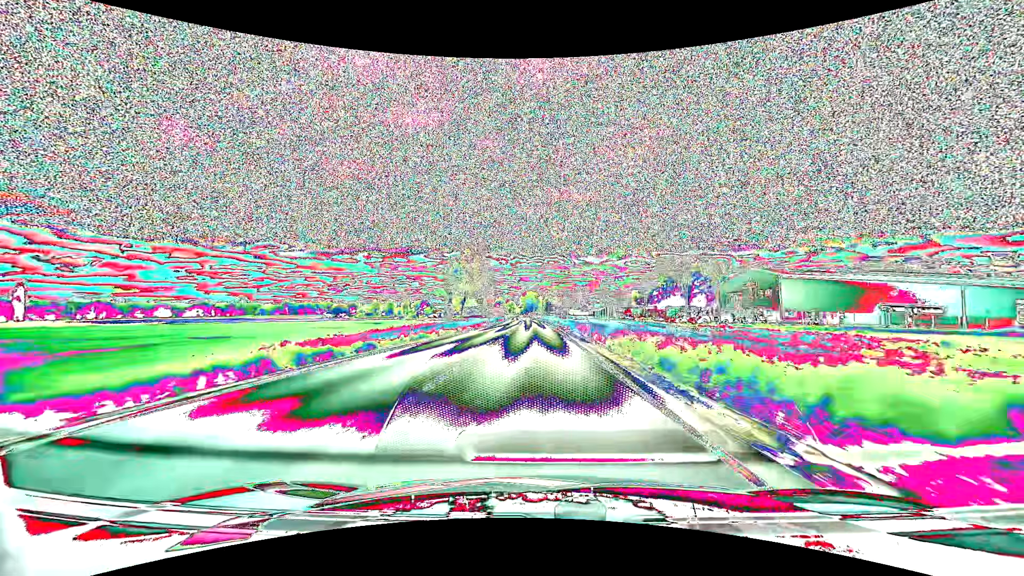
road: primary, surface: asphalt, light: Day
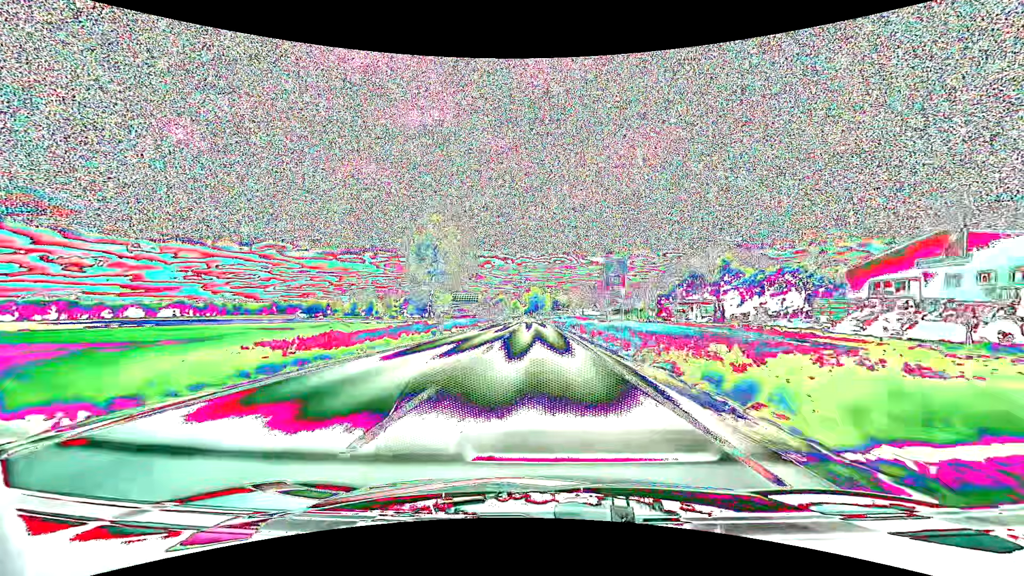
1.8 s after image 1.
(-0.1, +40.5) m; 0°
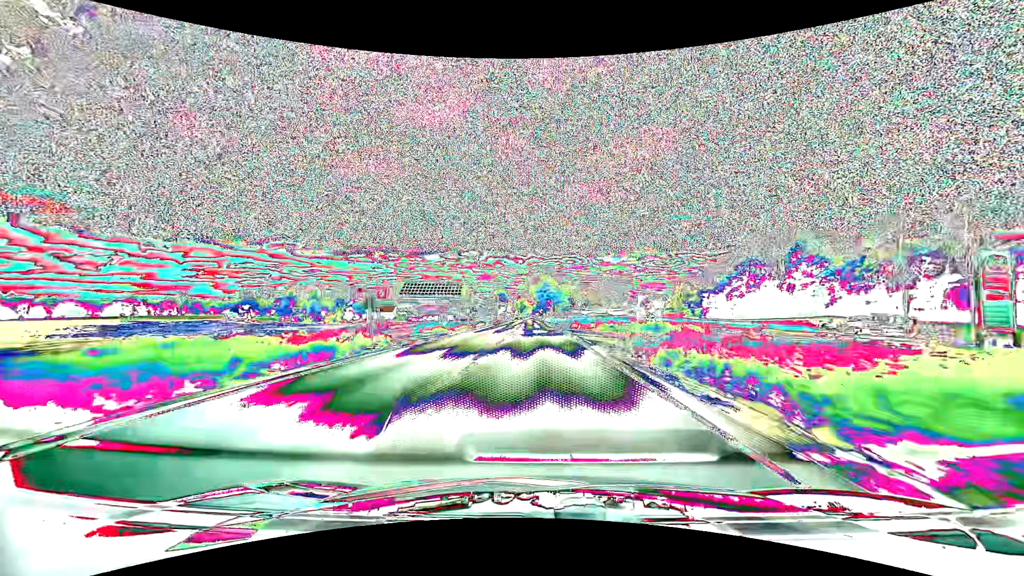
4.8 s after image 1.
(-0.7, +68.1) m; -1°
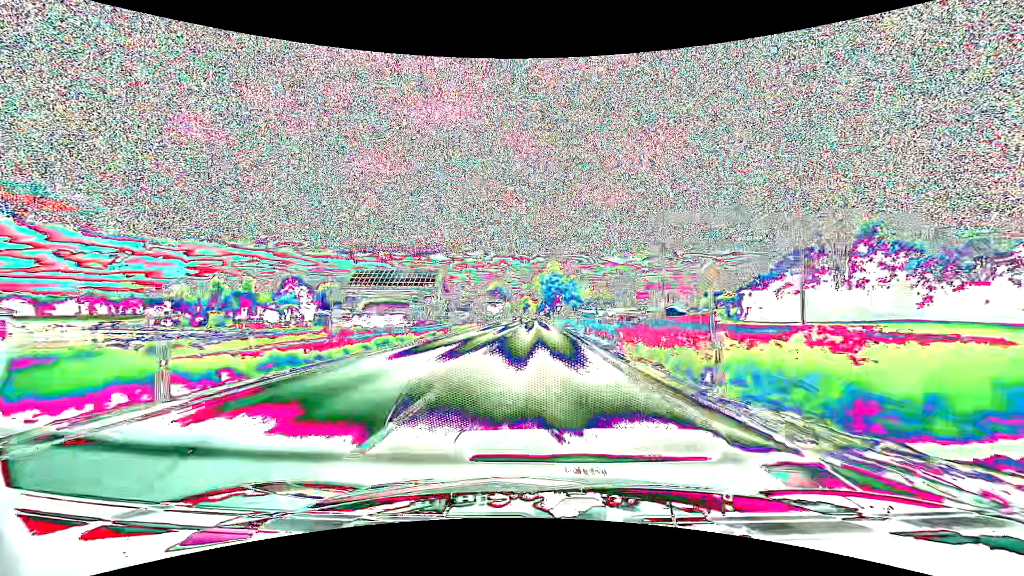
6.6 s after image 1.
(-0.2, +41.2) m; -1°
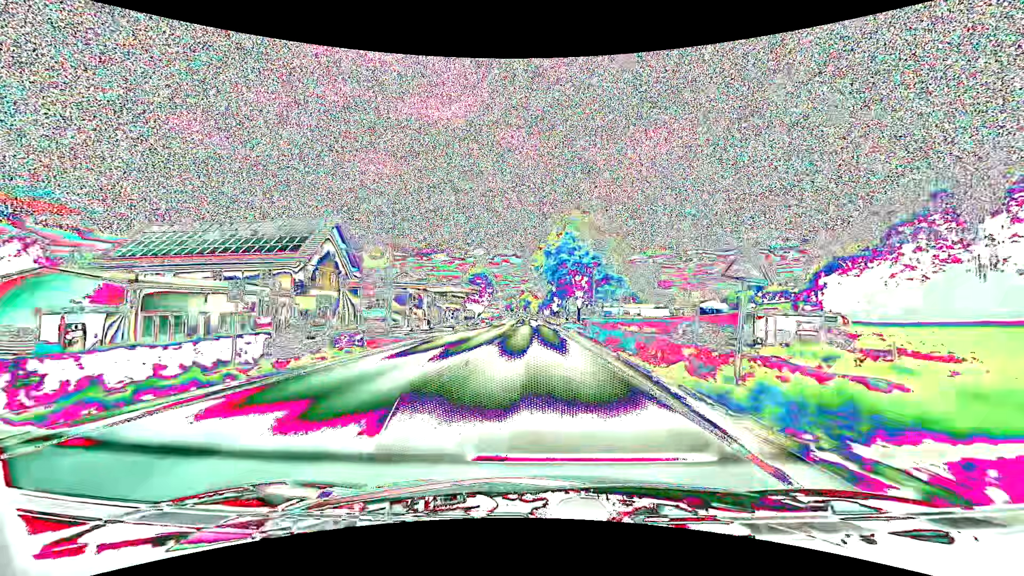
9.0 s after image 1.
(-0.1, +55.3) m; 0°
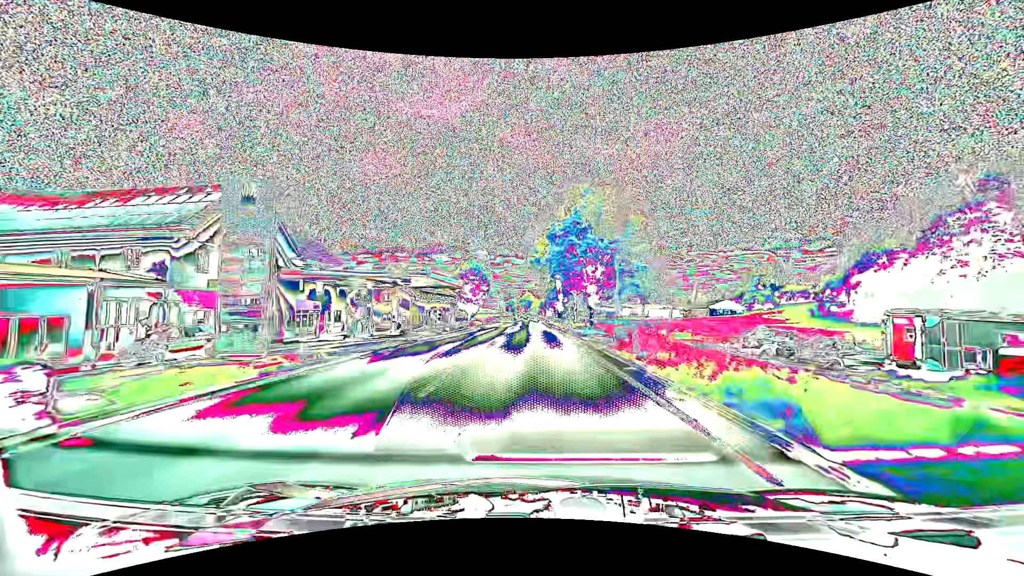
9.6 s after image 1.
(0.0, +13.9) m; 0°
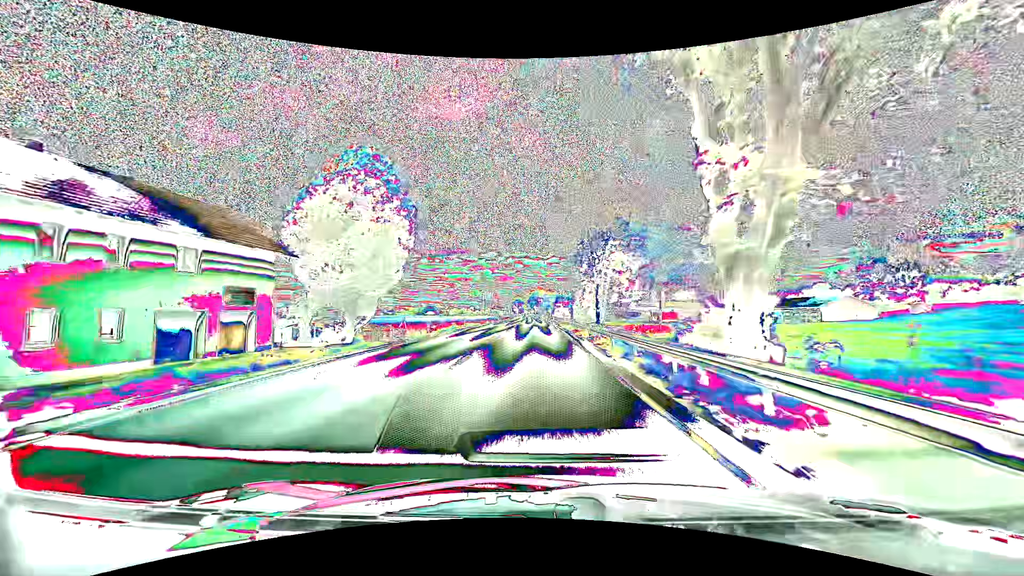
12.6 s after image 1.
(-0.7, +69.7) m; -1°
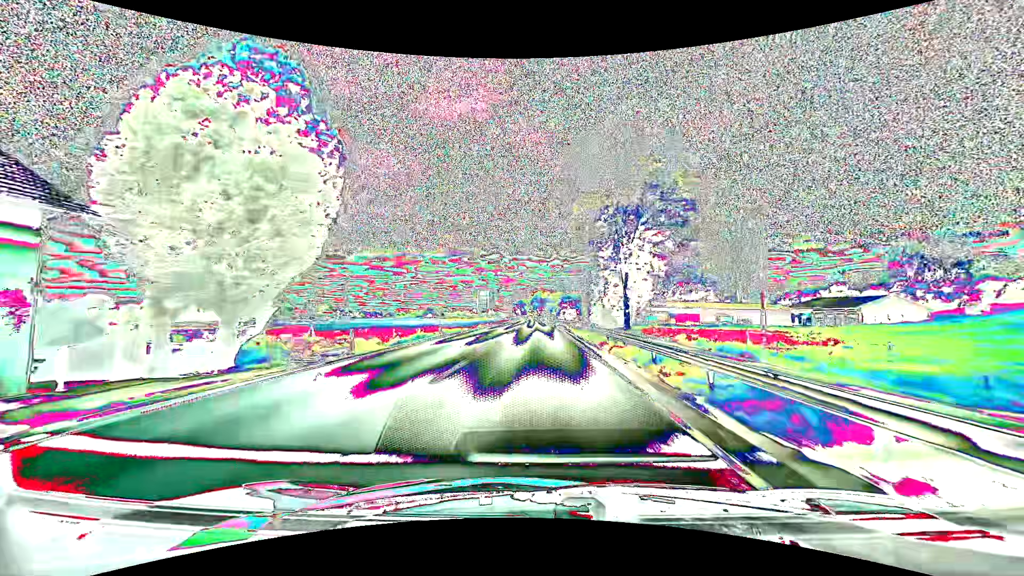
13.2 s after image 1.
(0.0, +13.9) m; -1°
(0, +10) (0, +20) (0, +30) (0, +40) (0, +50) (0, +60) (0, +70) (0, +80) (0, +90) (0, +100) m
